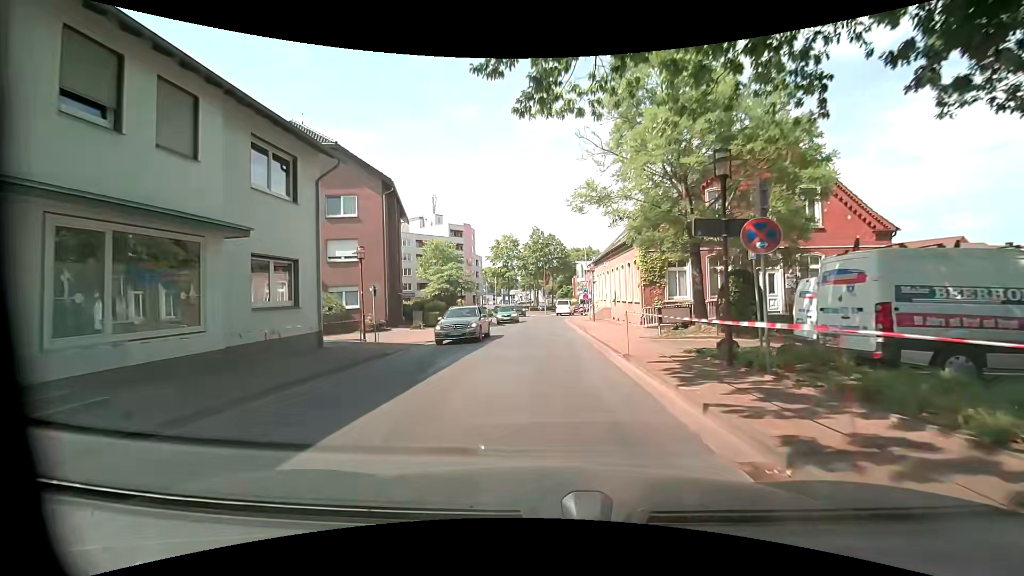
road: unclassified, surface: asphalt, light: Day
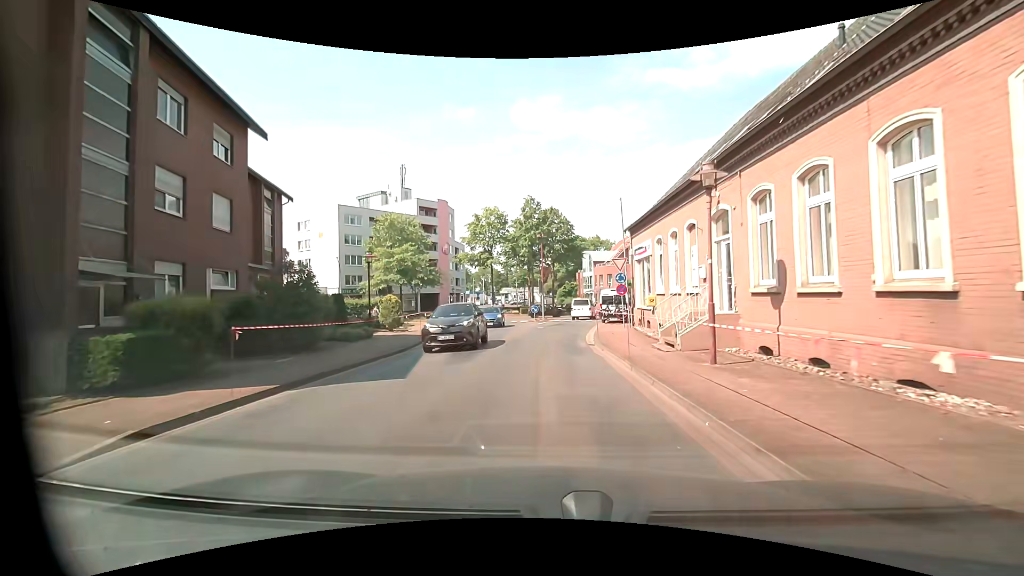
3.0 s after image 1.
(-0.2, +25.1) m; 0°
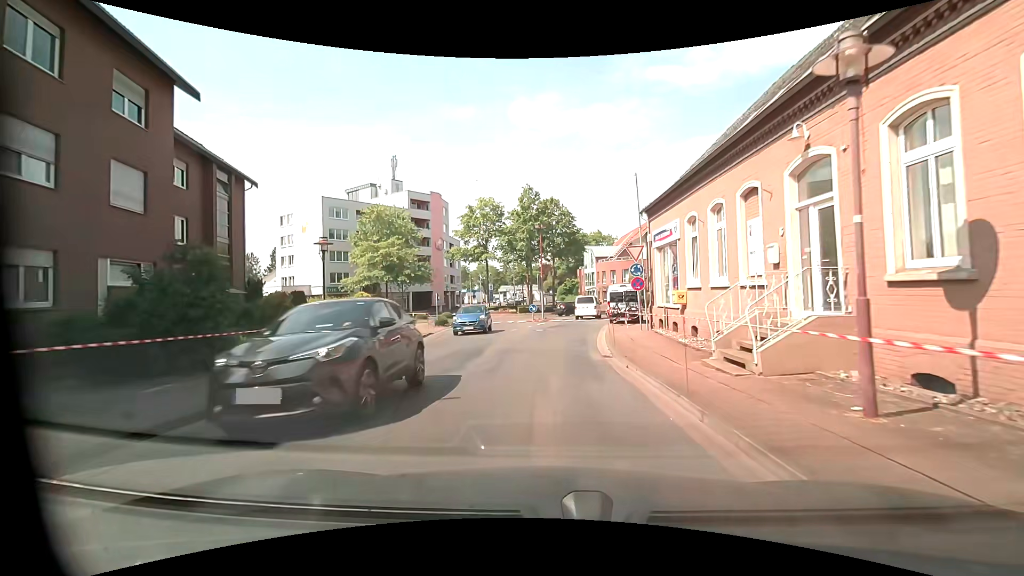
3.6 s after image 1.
(0.0, +4.7) m; 0°
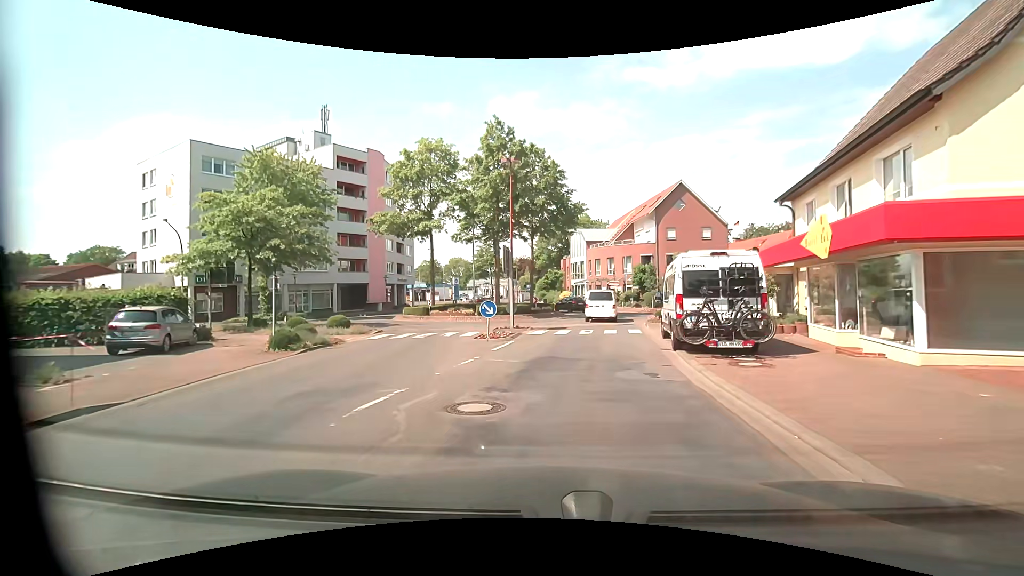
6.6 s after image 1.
(0.0, +19.8) m; +2°
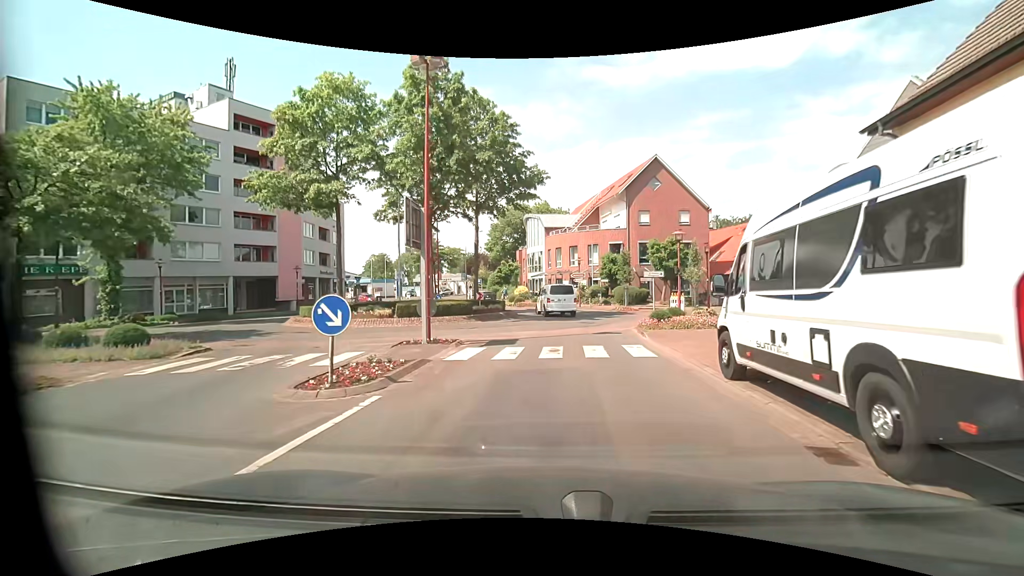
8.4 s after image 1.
(+0.5, +9.7) m; +4°
